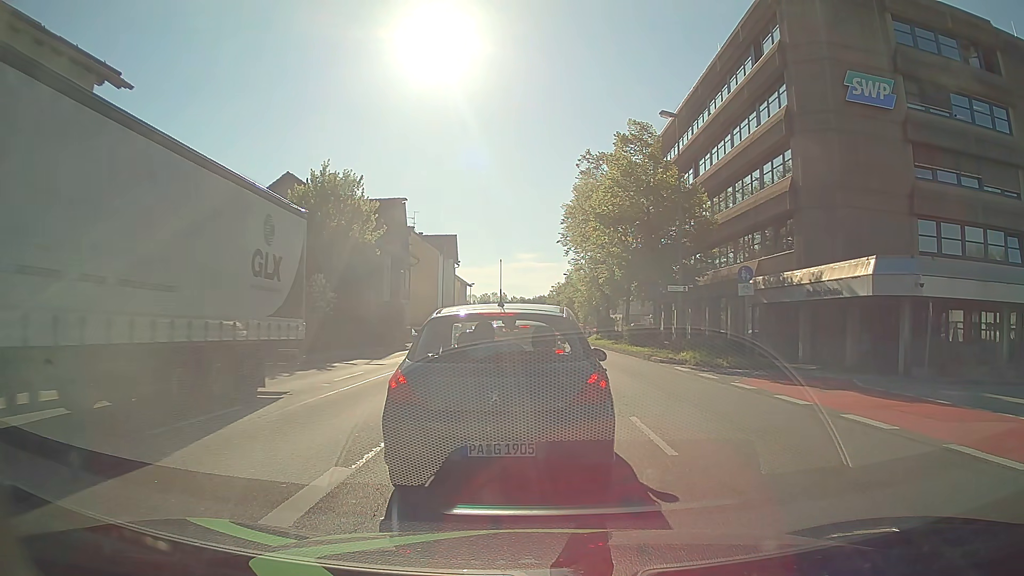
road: primary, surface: asphalt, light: Day
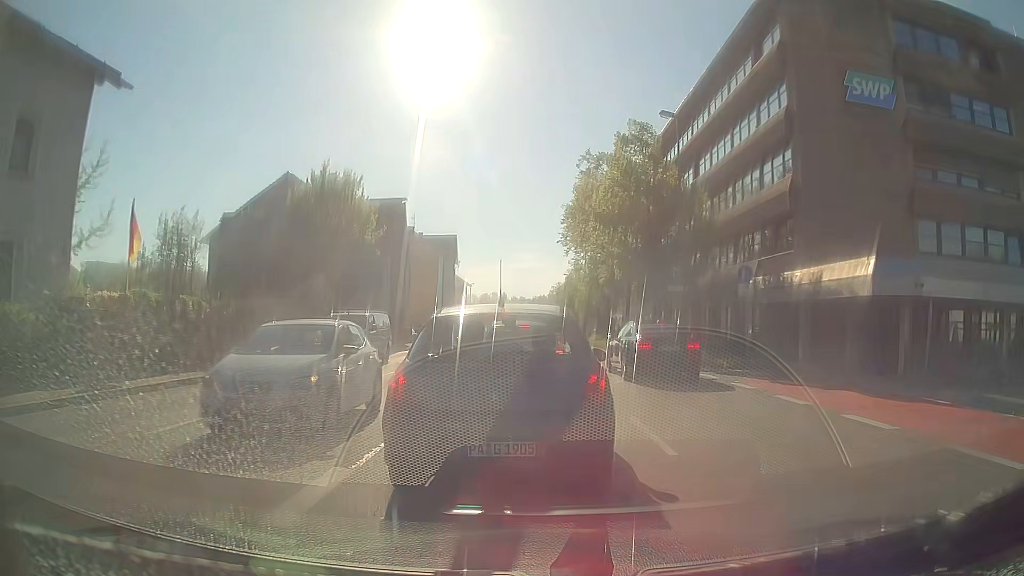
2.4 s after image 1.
(0.0, 0.0) m; 0°
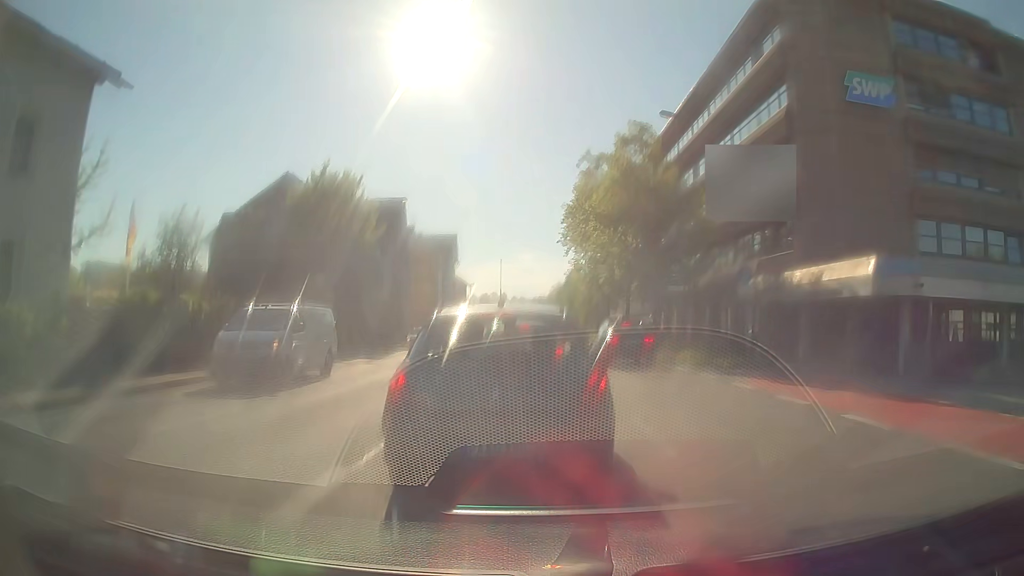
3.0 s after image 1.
(0.0, 0.0) m; 0°
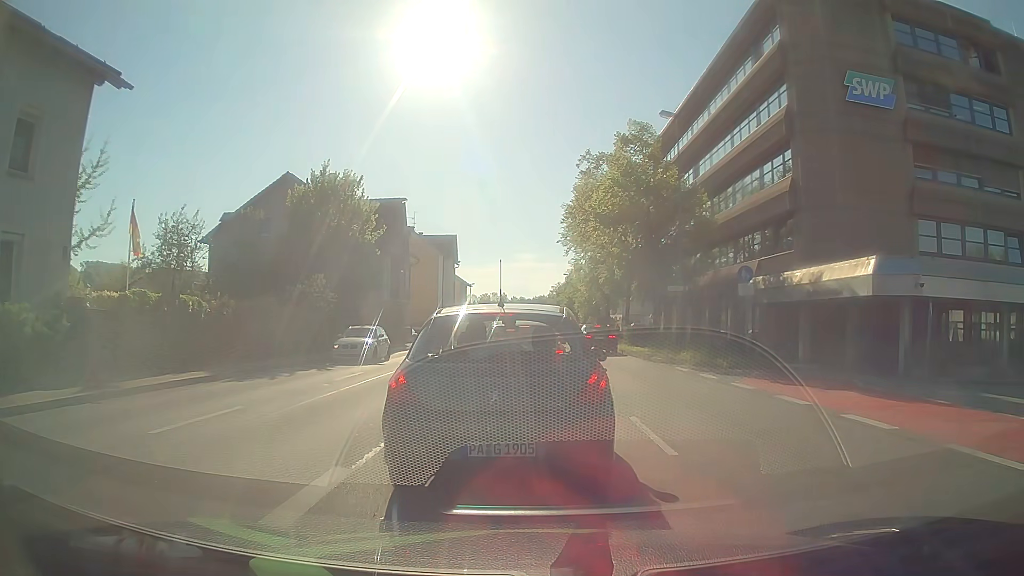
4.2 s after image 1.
(0.0, 0.0) m; 0°
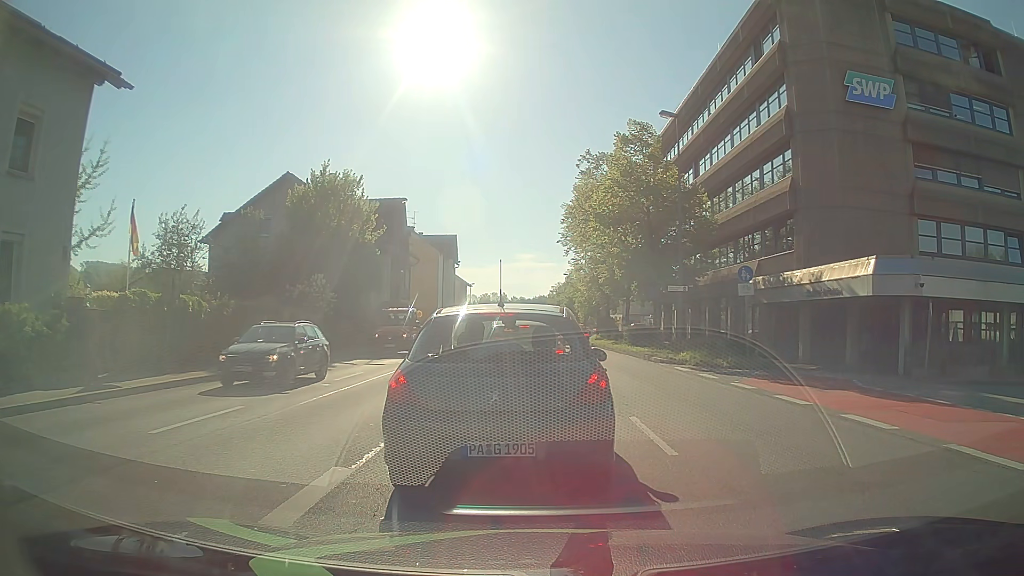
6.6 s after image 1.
(0.0, 0.0) m; 0°
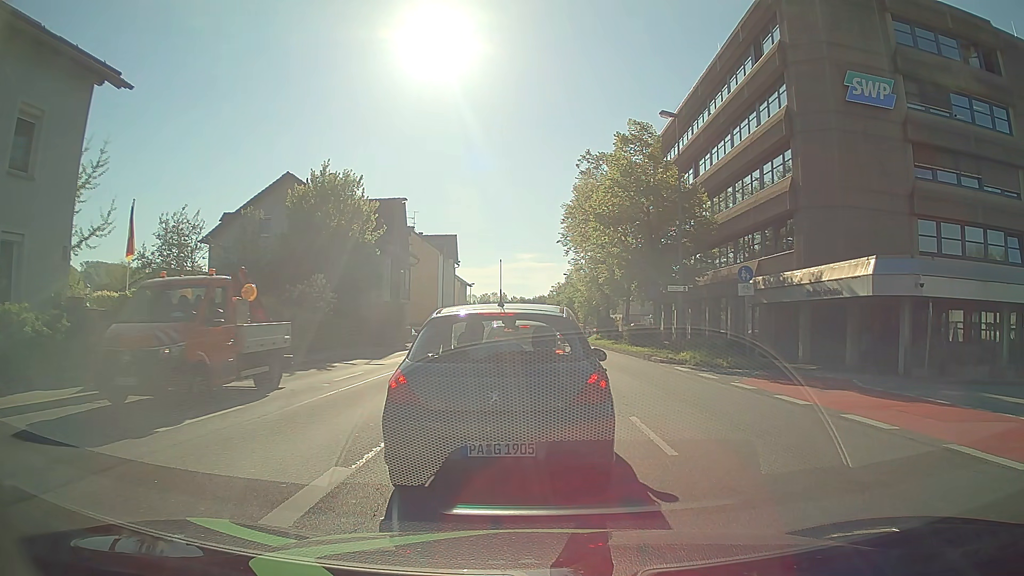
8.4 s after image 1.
(0.0, 0.0) m; 0°
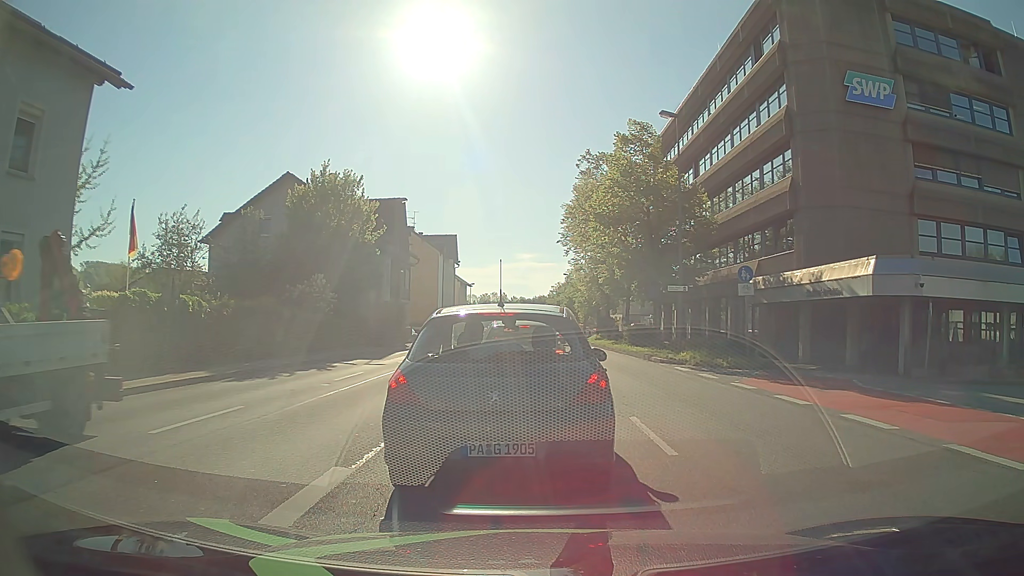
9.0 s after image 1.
(0.0, 0.0) m; 0°
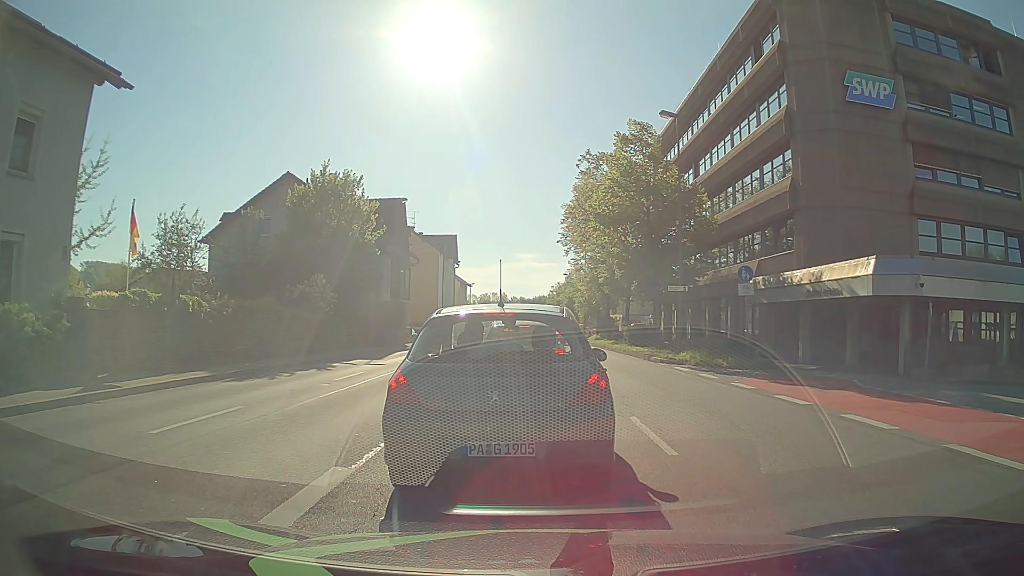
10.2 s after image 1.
(0.0, 0.0) m; 0°
